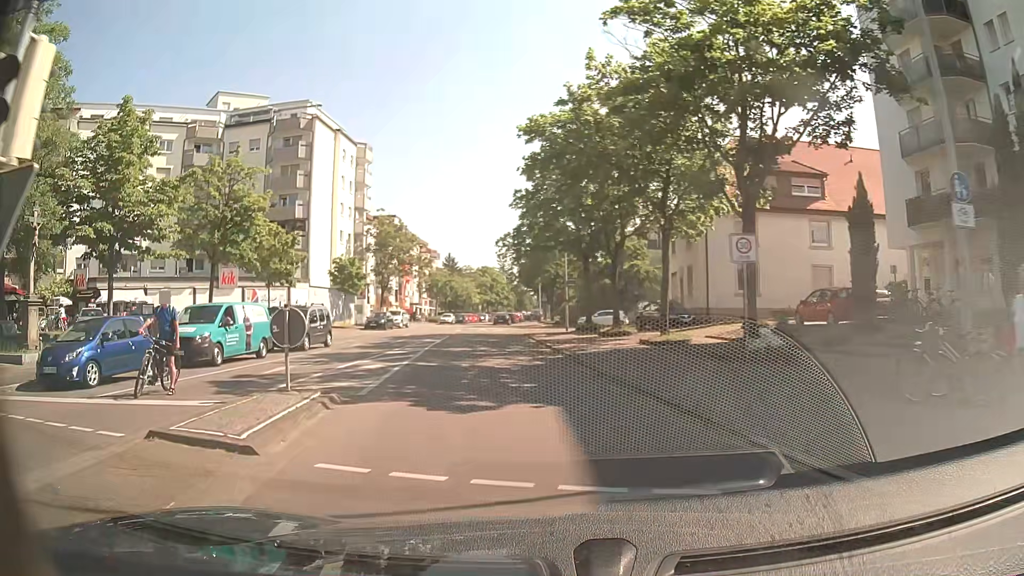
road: residential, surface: asphalt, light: Day
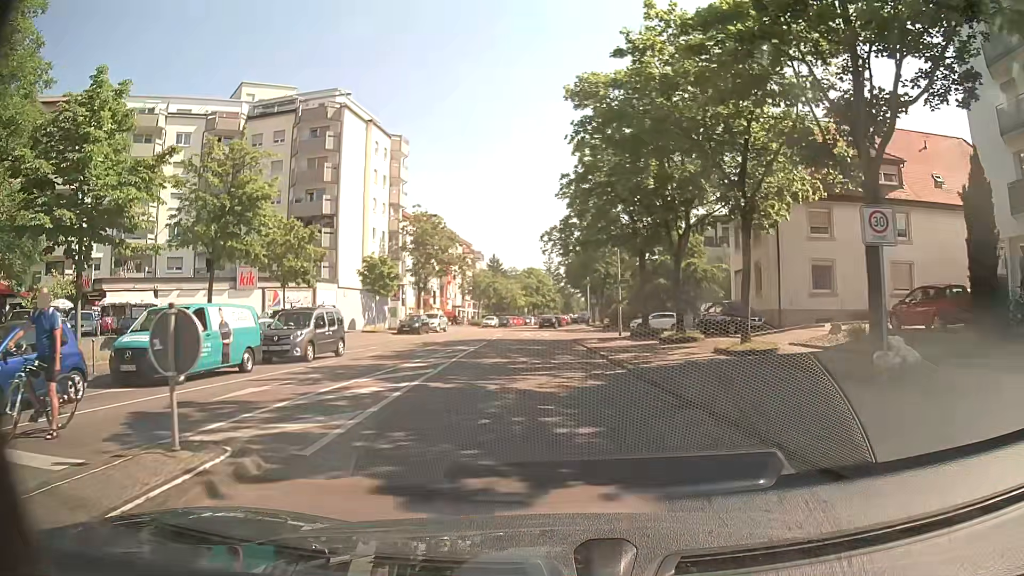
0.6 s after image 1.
(-0.2, +4.6) m; -5°
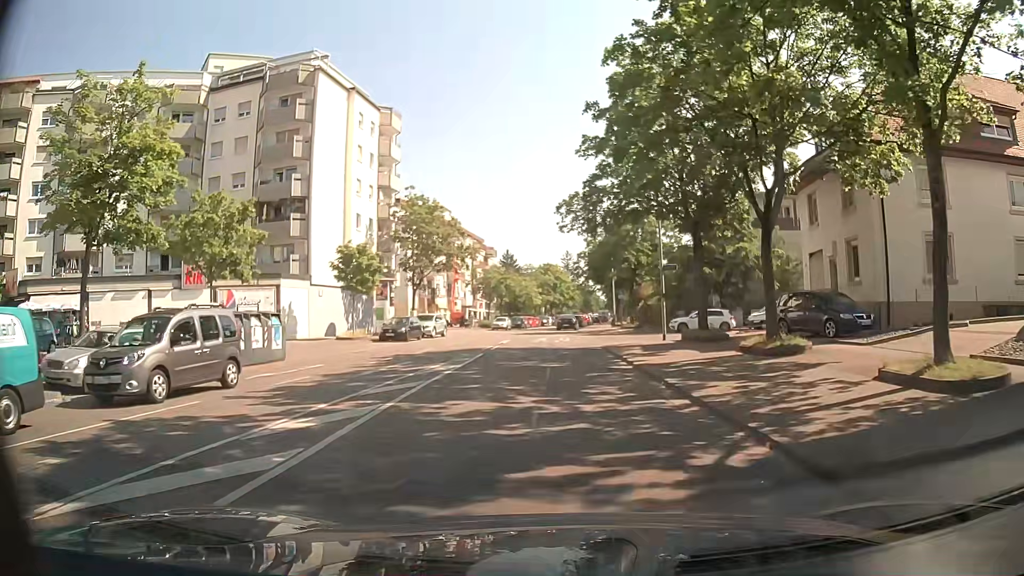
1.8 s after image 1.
(-0.1, +10.0) m; -1°
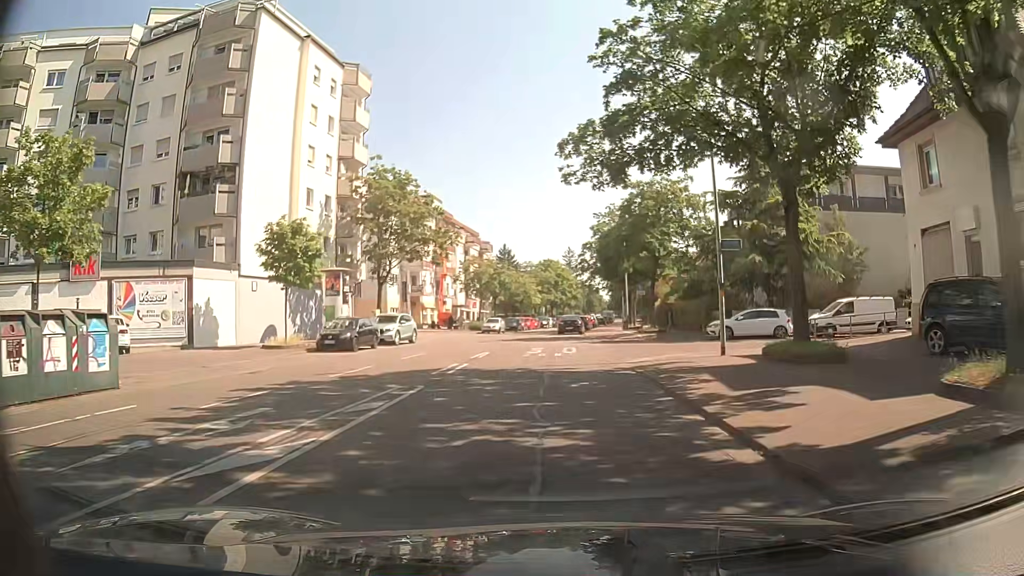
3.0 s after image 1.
(0.0, +10.7) m; 0°
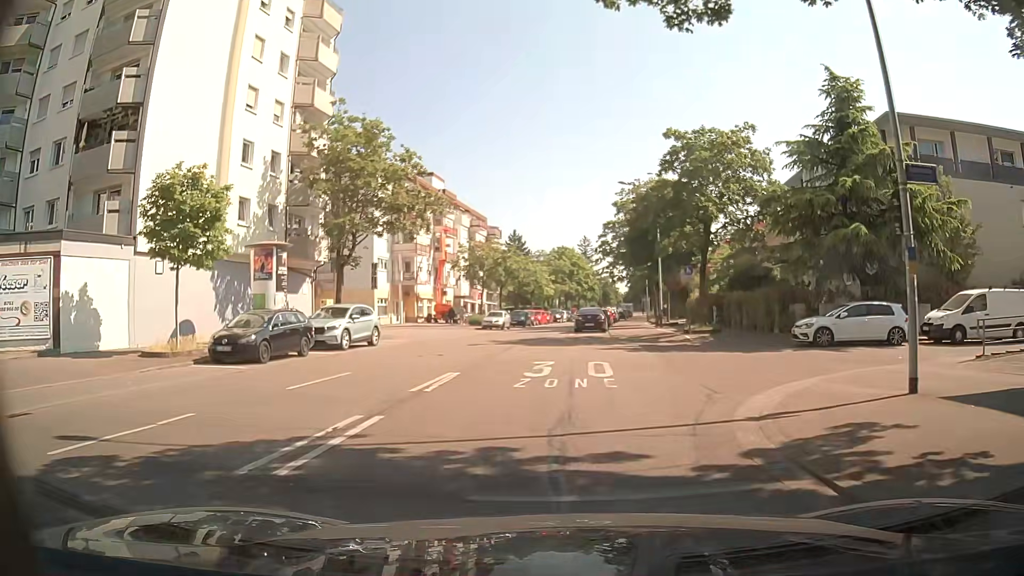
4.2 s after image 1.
(-0.1, +10.3) m; -1°
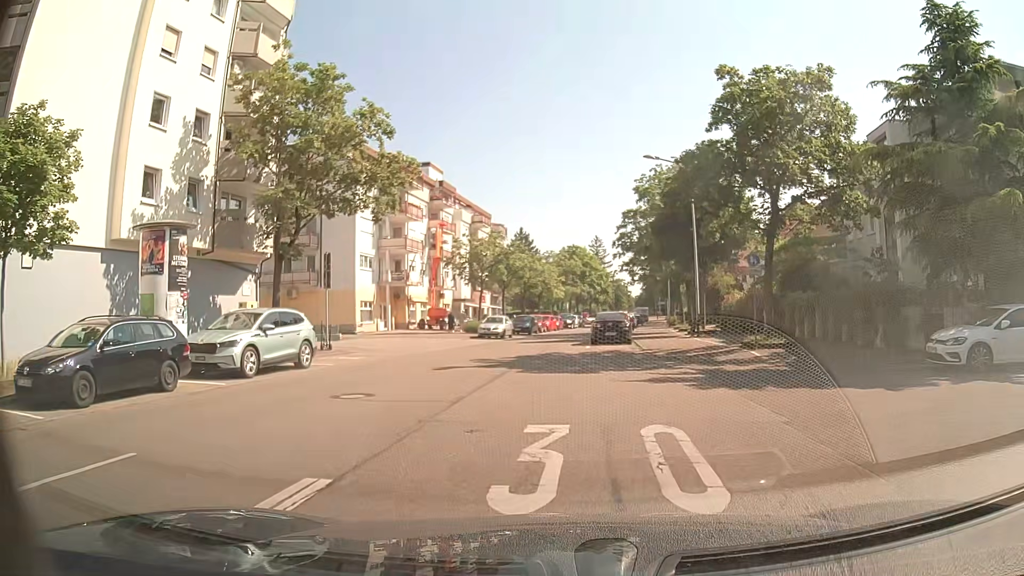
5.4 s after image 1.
(-0.1, +8.2) m; -1°
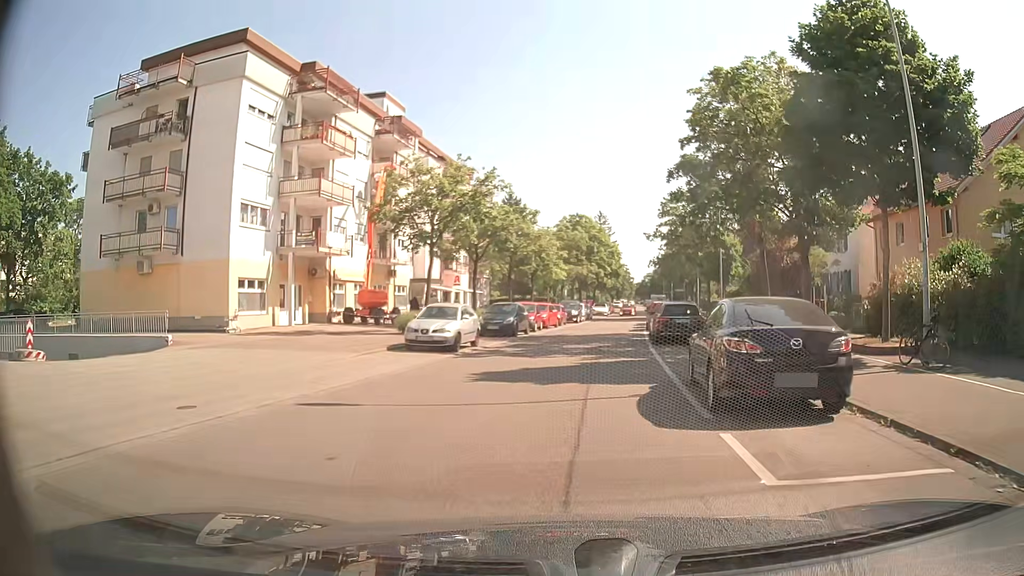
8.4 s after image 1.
(-0.6, +21.5) m; 0°
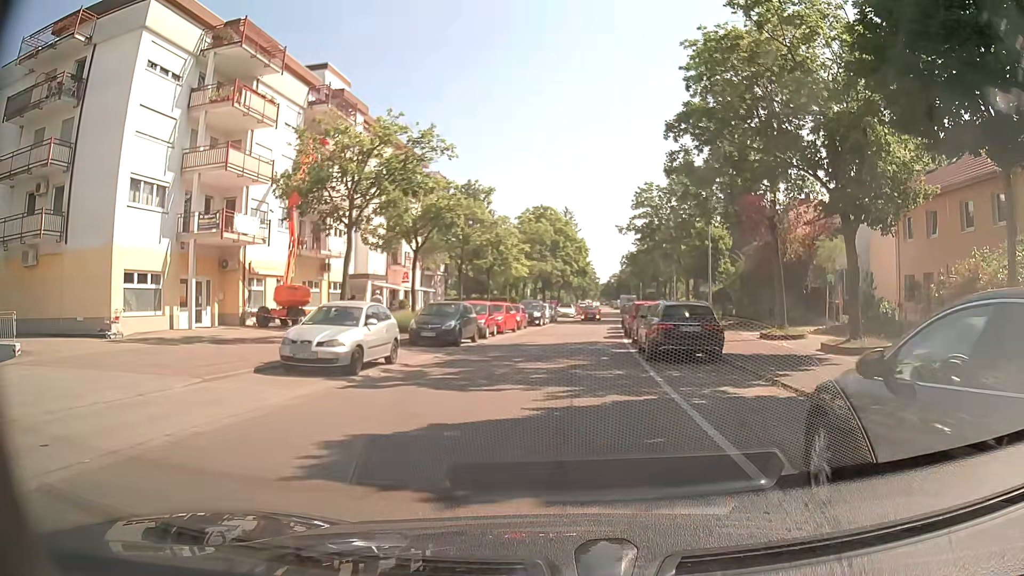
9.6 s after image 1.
(+0.2, +6.8) m; +3°
